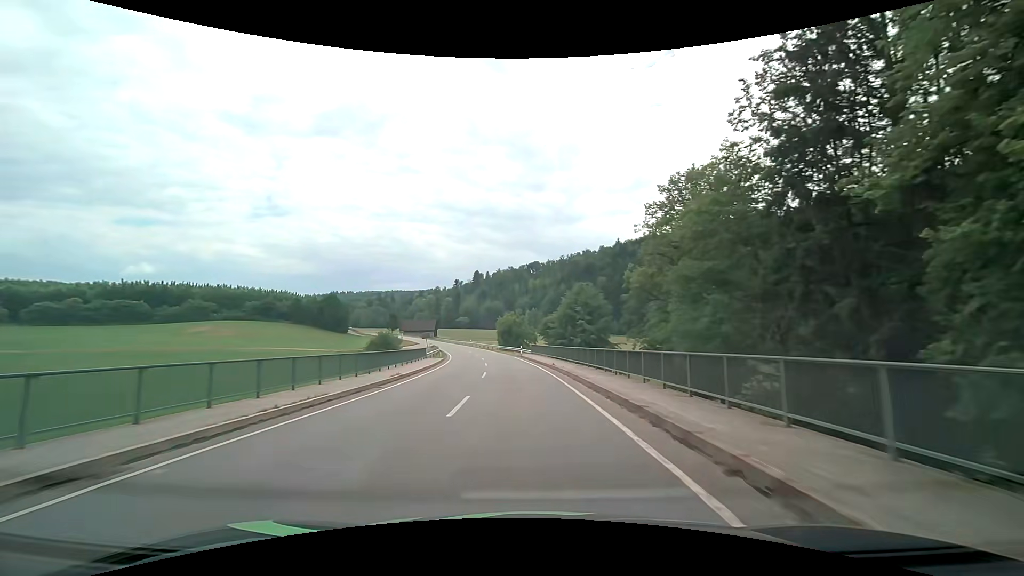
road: tertiary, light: Day
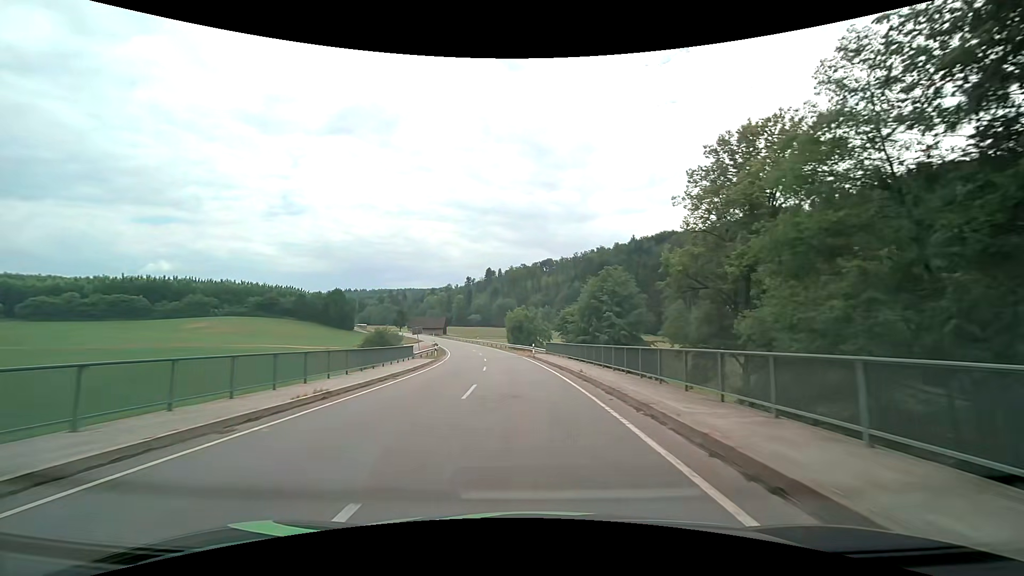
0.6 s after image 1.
(-0.1, +9.8) m; -1°
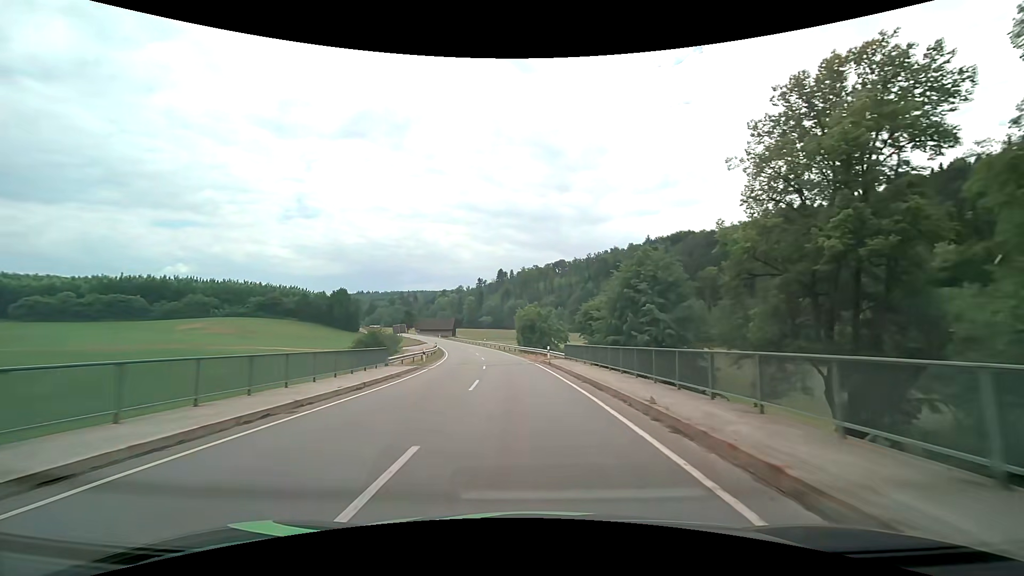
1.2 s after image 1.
(-0.1, +9.8) m; -1°
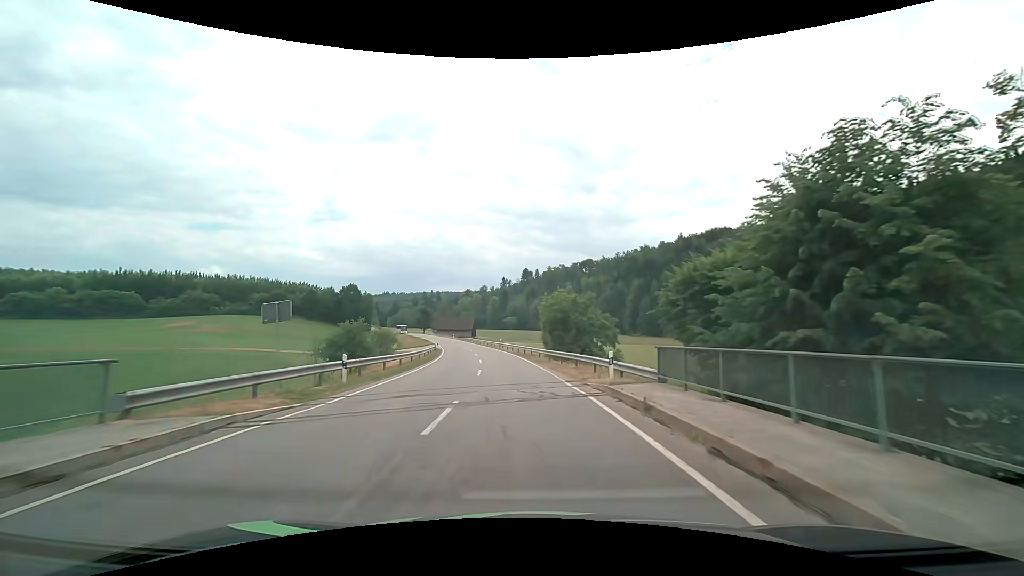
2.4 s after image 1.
(-0.6, +19.3) m; -3°
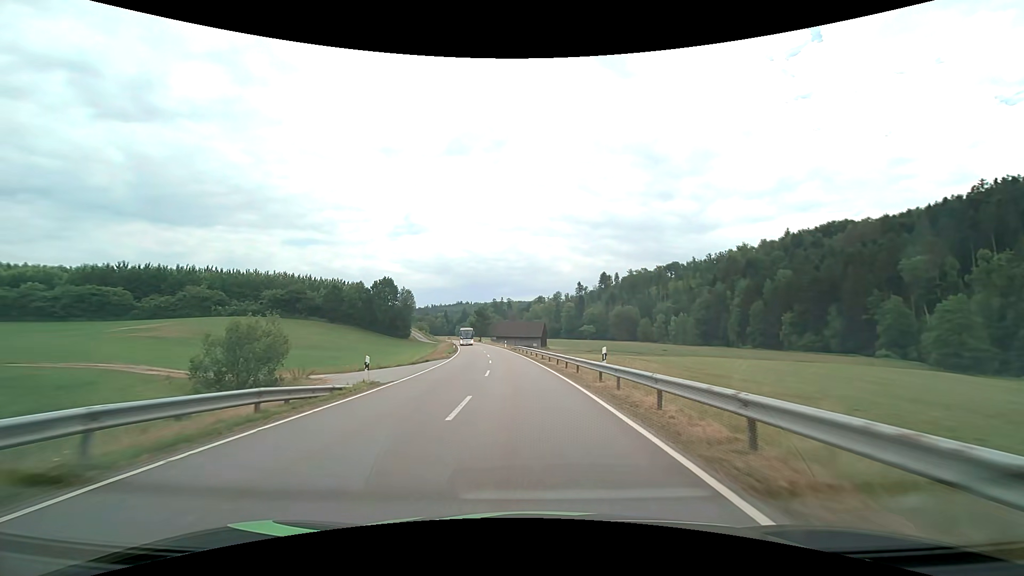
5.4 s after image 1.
(-3.8, +47.1) m; -9°
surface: asphalt
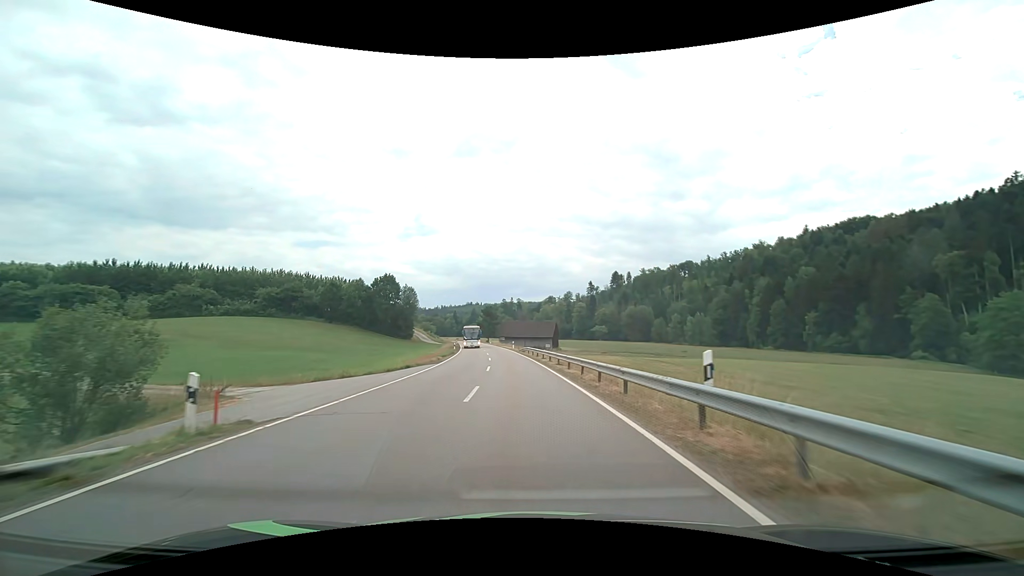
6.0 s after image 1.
(0.0, +9.3) m; -1°
